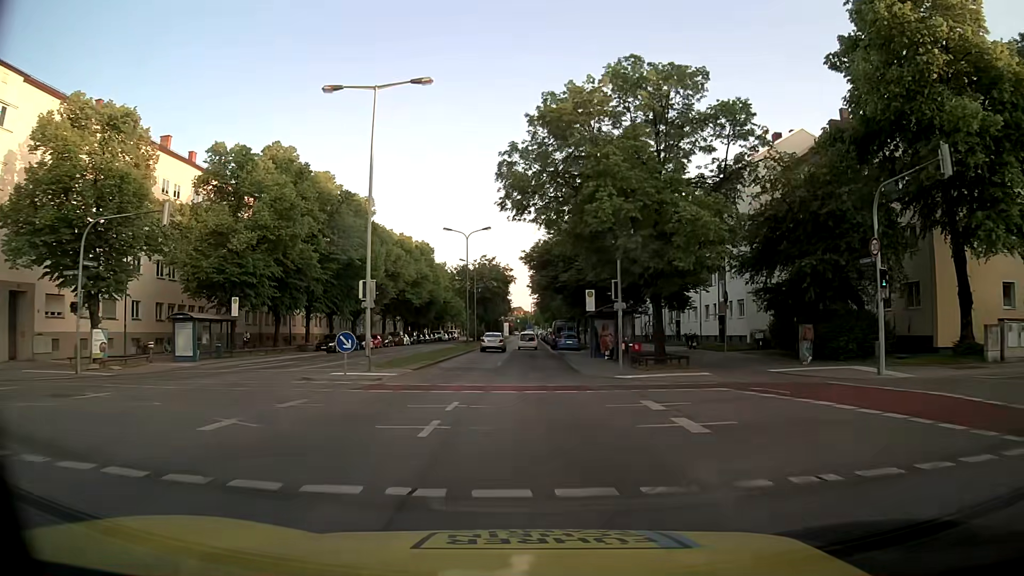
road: secondary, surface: asphalt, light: Day
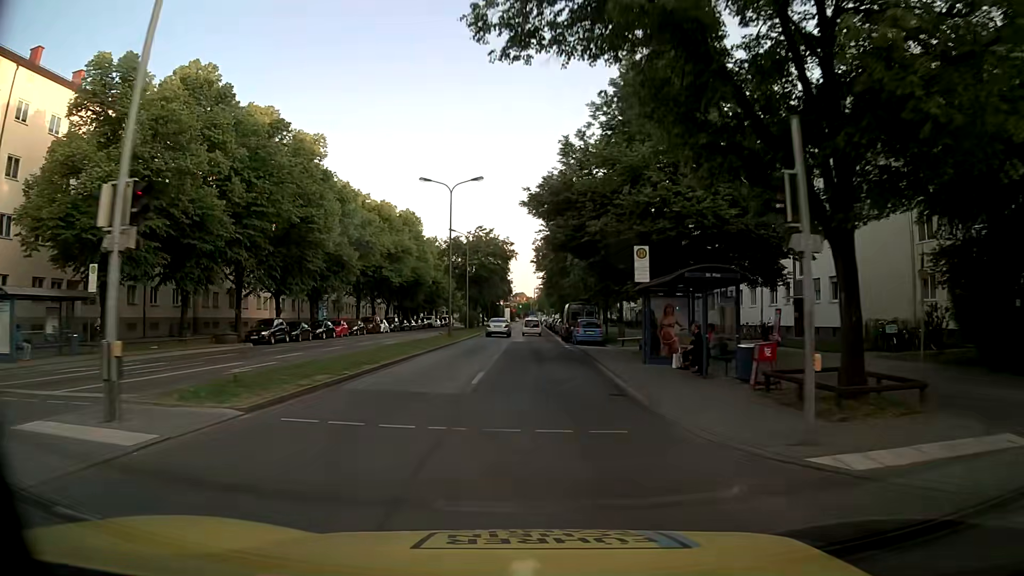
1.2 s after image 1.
(0.0, +15.4) m; 0°
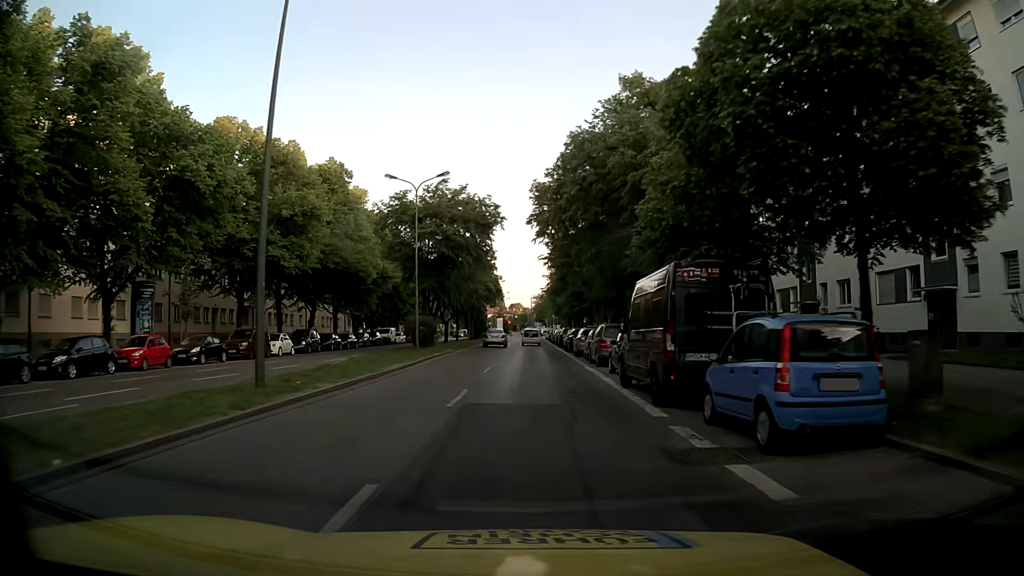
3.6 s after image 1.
(0.0, +31.0) m; 0°
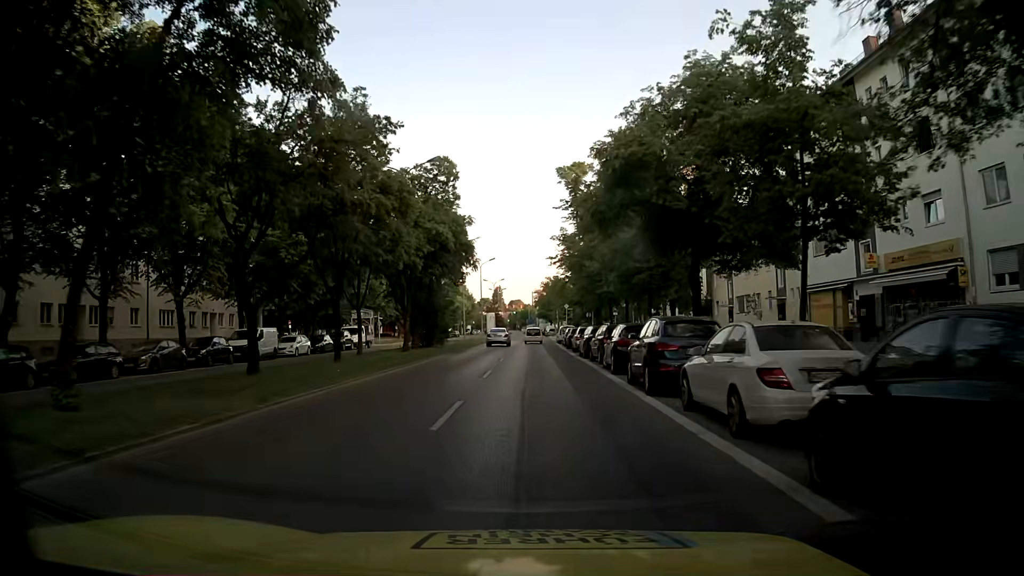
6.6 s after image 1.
(0.0, +38.7) m; 0°
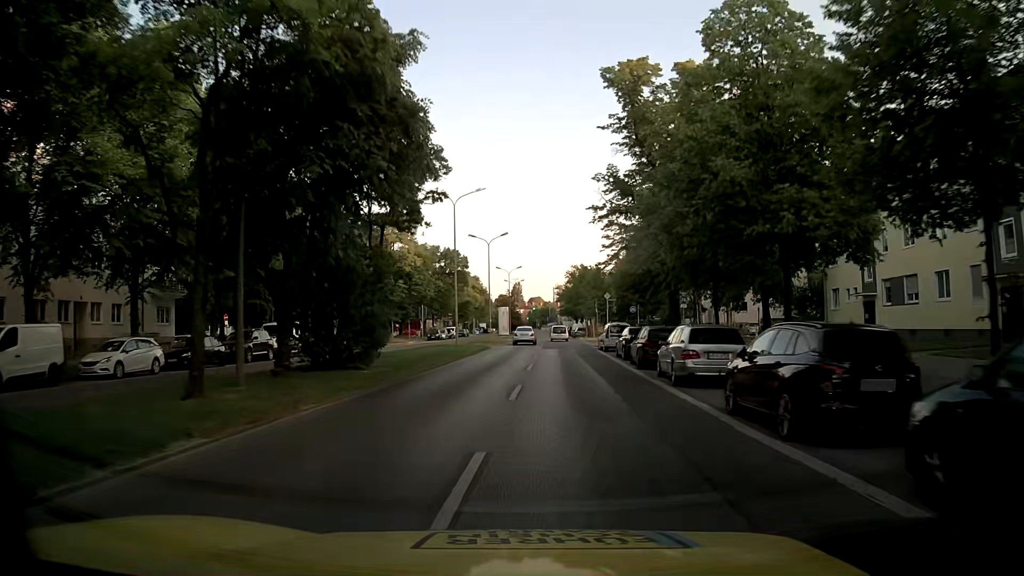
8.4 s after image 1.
(-0.5, +23.3) m; -2°
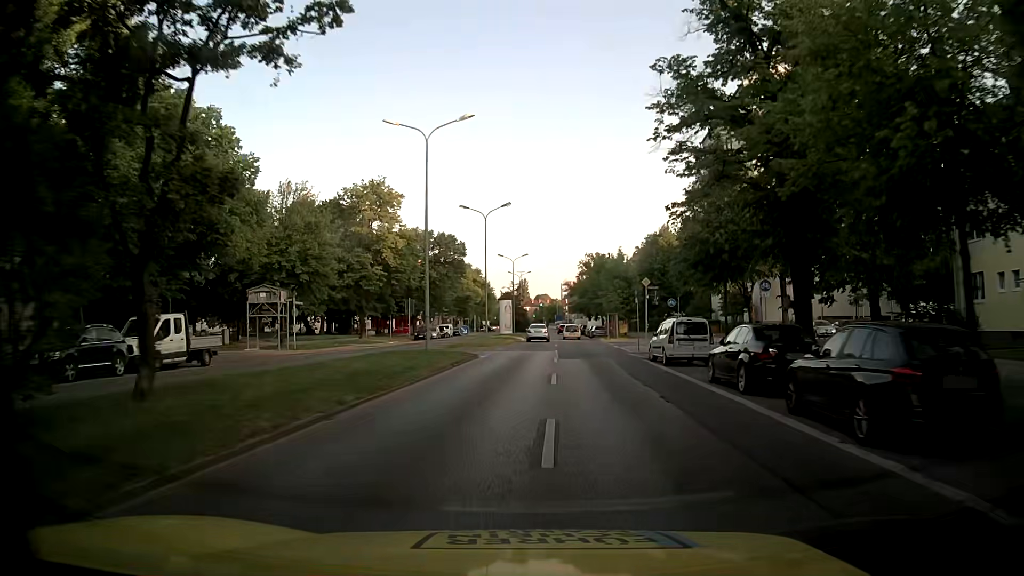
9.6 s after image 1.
(-0.2, +15.5) m; -1°
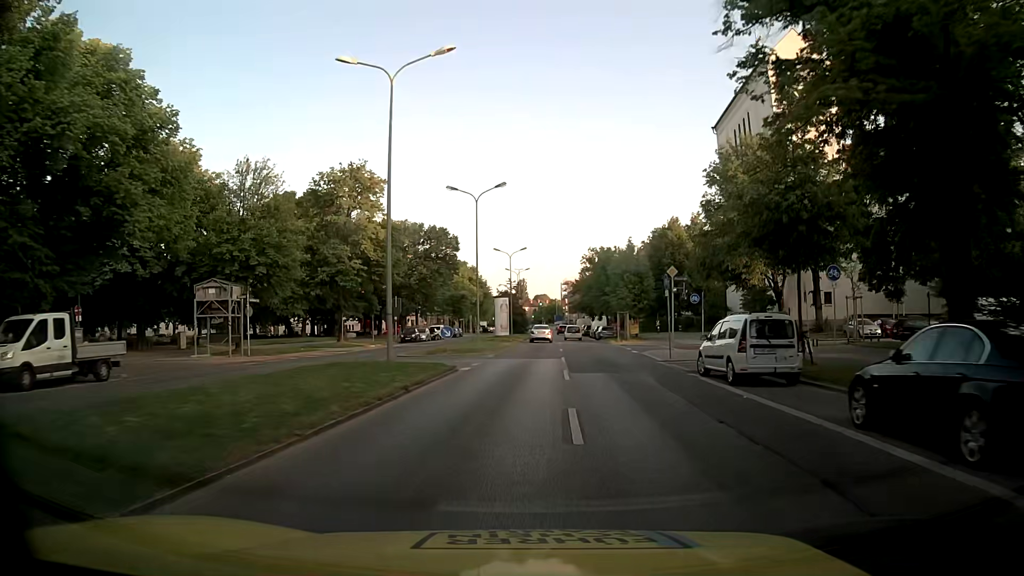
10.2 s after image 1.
(0.0, +7.8) m; -1°
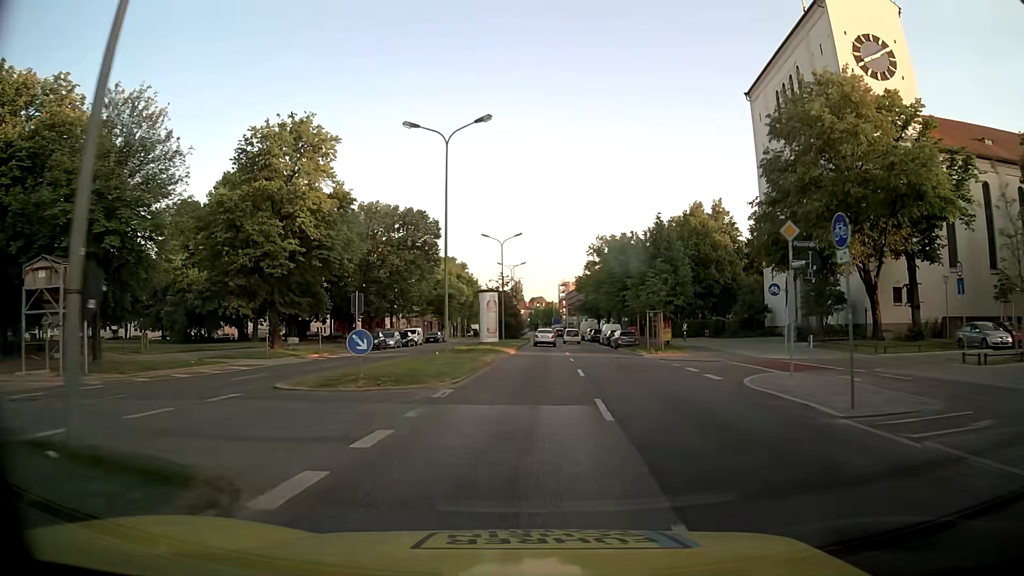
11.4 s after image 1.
(+0.2, +15.5) m; +1°
(0, +10) (0, +20) (+1, +30) (+1, +40) (+2, +50) (+2, +60) (+2, +70) (+2, +80) (+3, +90) (+3, +100) m
